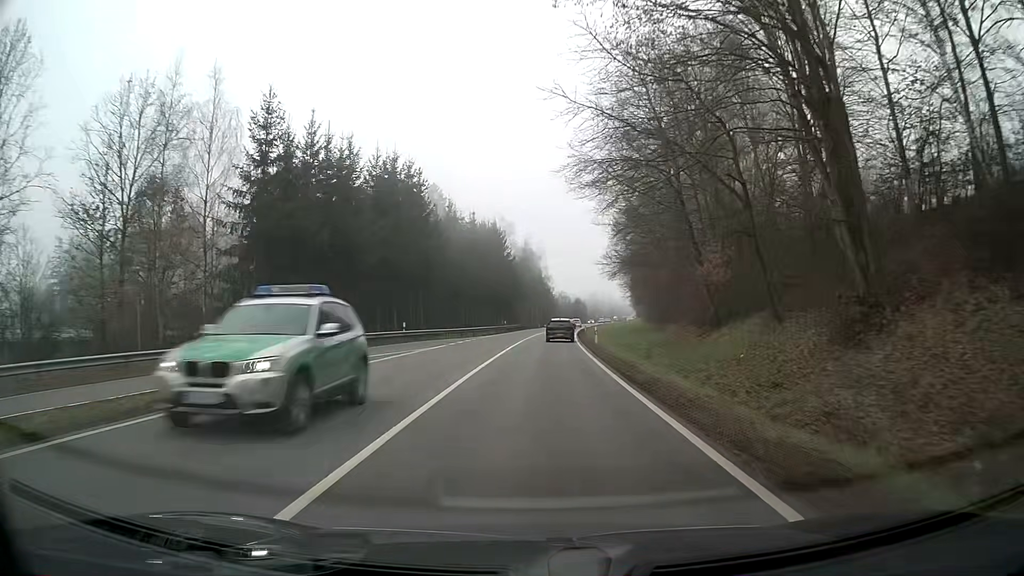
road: secondary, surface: asphalt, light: Day
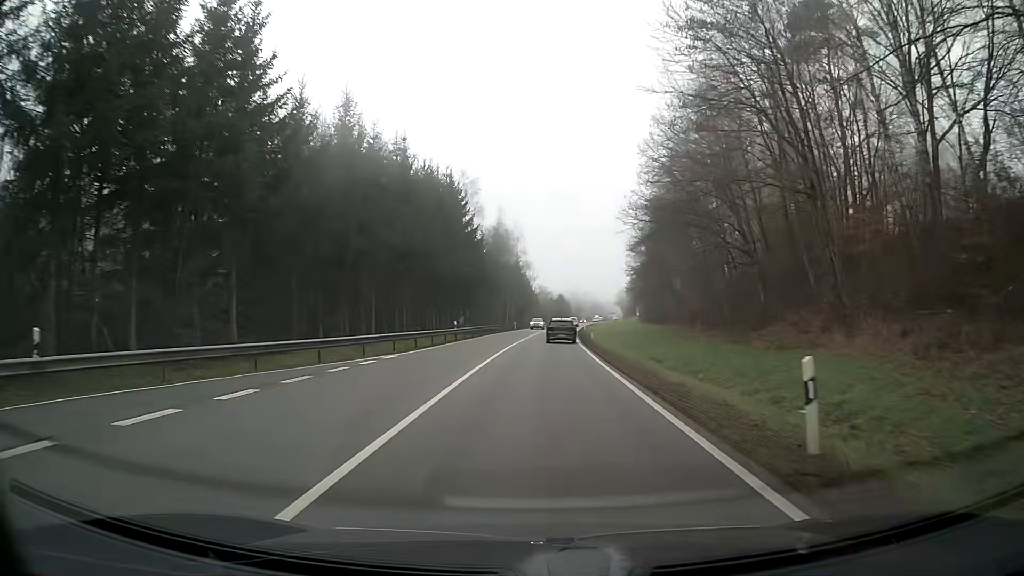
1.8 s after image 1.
(+0.6, +32.2) m; +2°
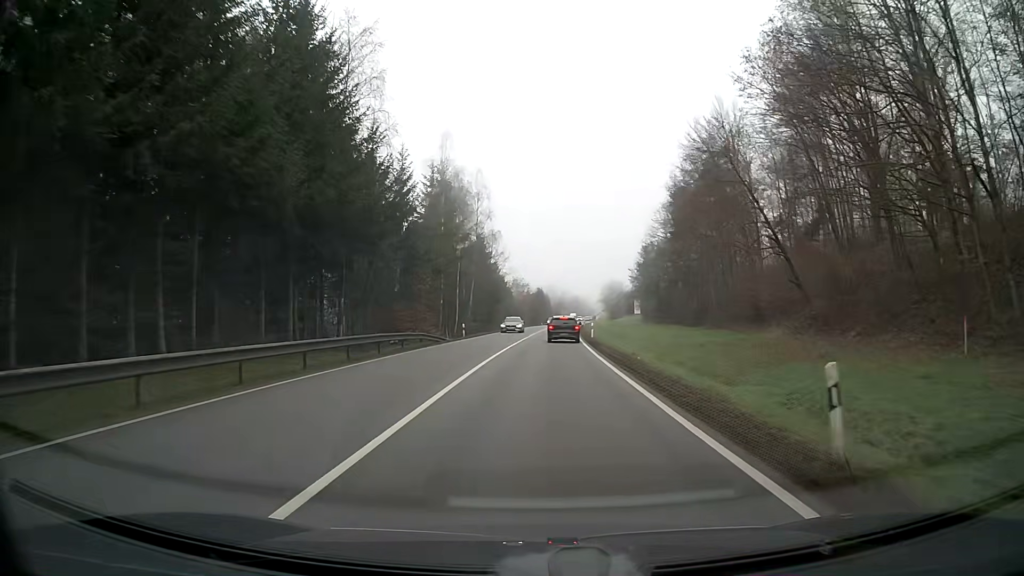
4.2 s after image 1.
(+0.9, +39.7) m; +2°
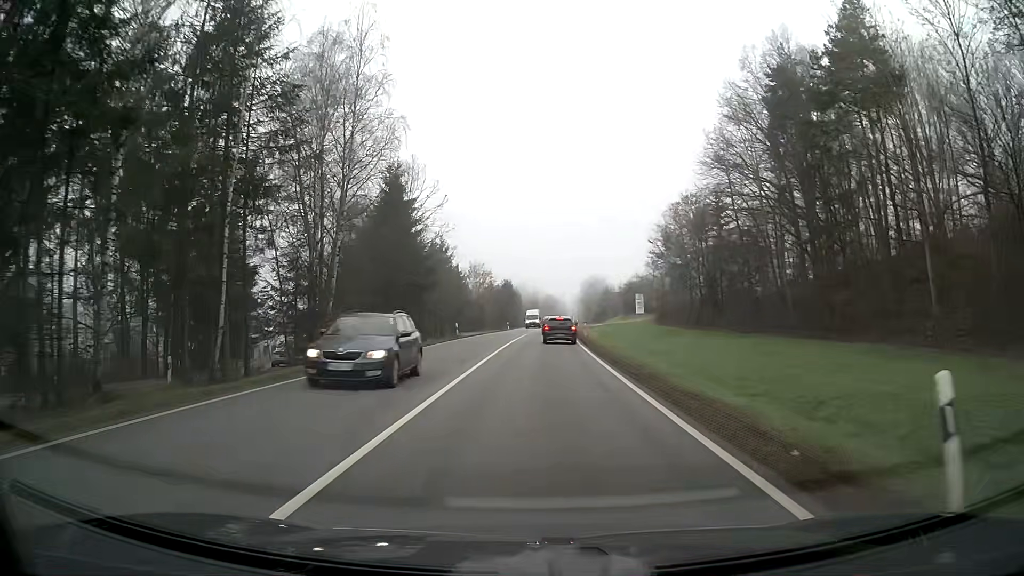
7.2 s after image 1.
(+1.0, +43.1) m; +2°
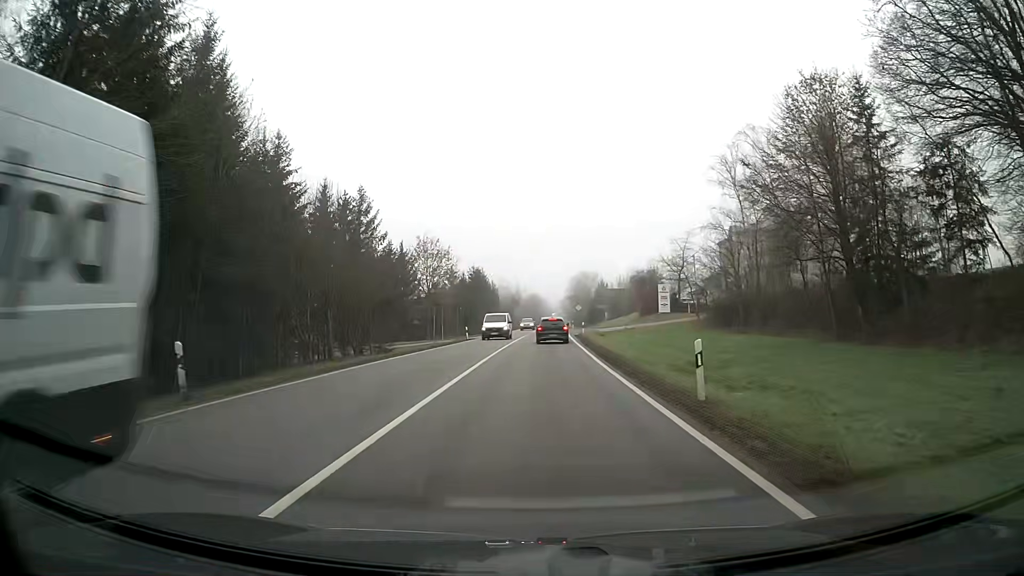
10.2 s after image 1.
(+0.5, +36.3) m; +1°
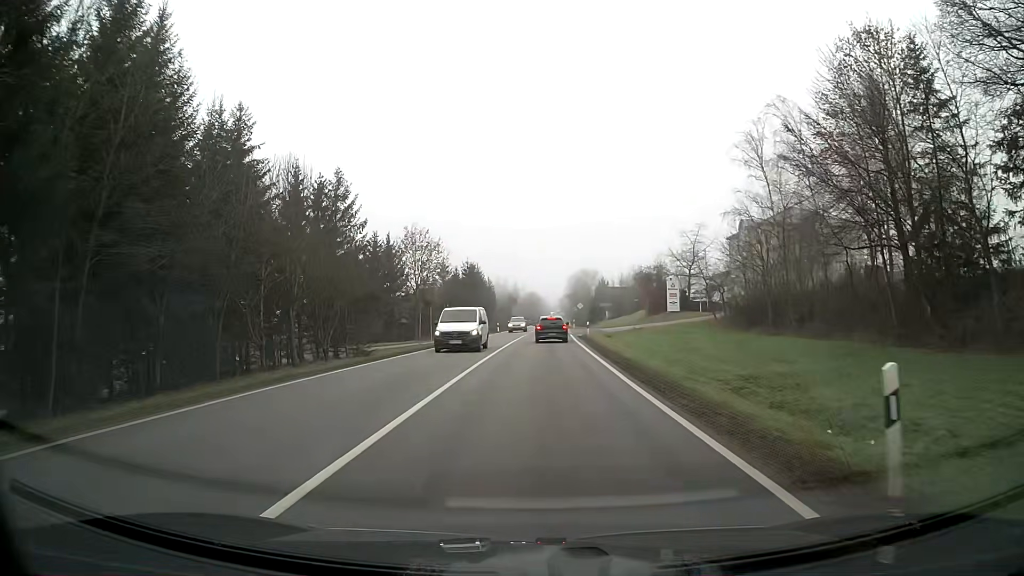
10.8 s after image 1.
(0.0, +6.5) m; 0°
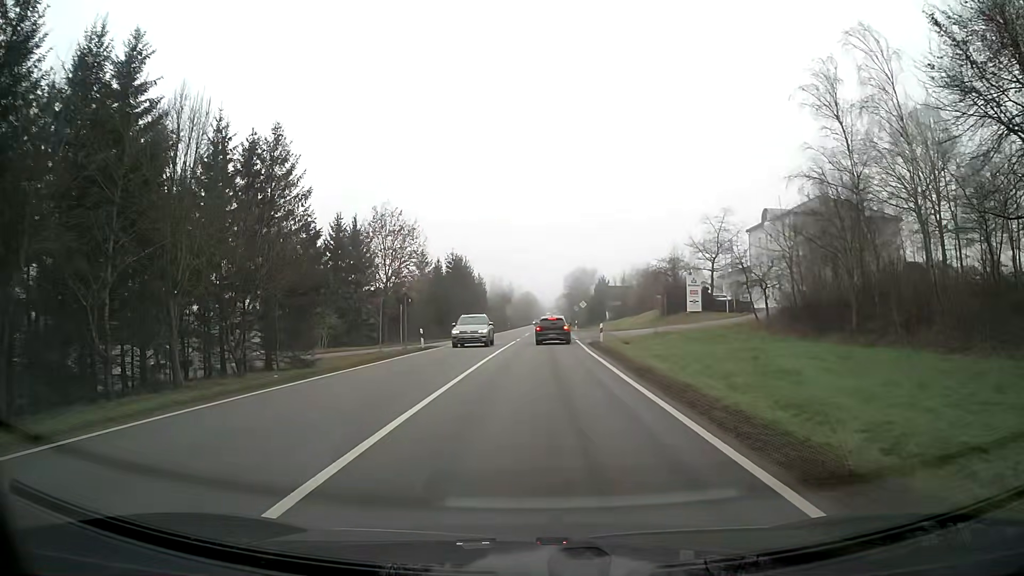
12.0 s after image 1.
(0.0, +12.3) m; 0°
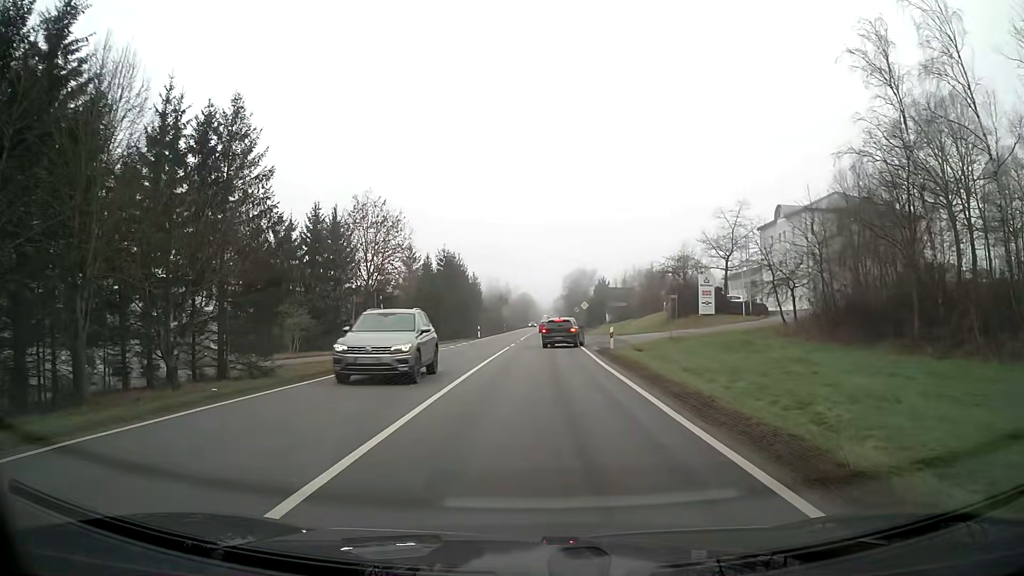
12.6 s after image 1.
(0.0, +5.8) m; 0°
(0, +10) (0, +20) (0, +30) (+1, +40) (+1, +50) (+1, +60) (+1, +70) (+2, +80) (+2, +90) (+2, +100) m
